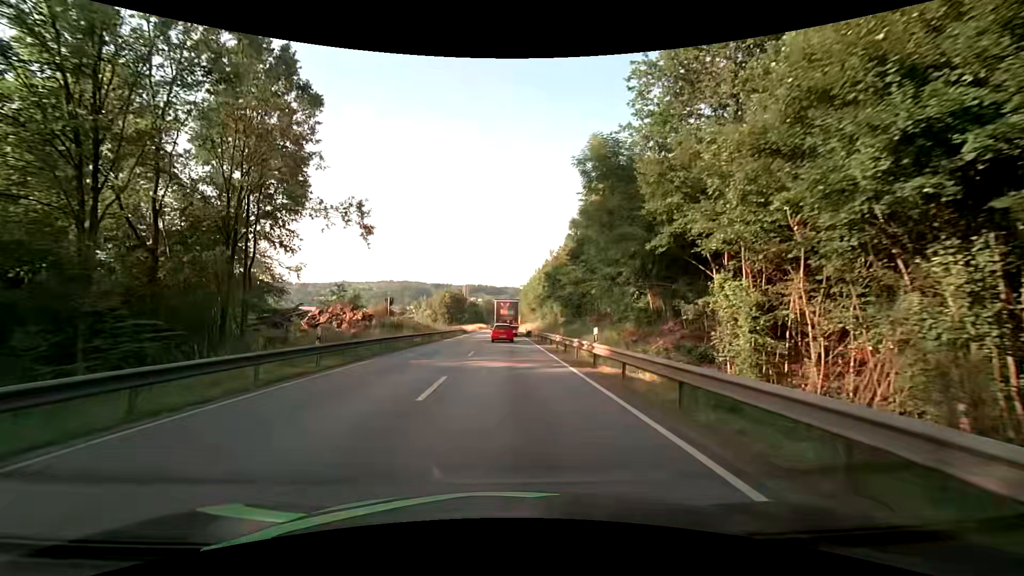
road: primary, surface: asphalt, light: Day
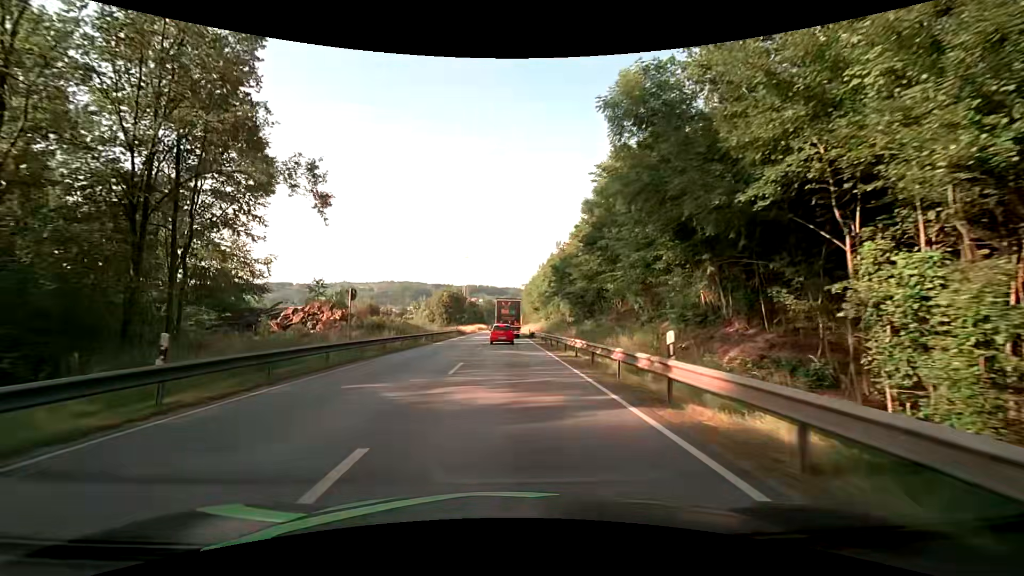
(0.0, +7.3) m; -1°
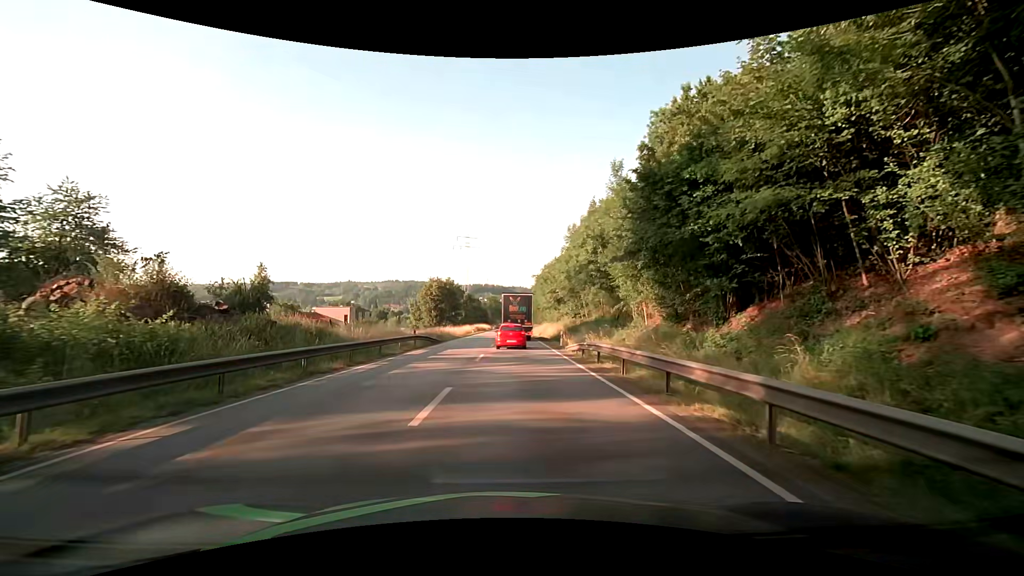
(0.0, +30.4) m; 0°
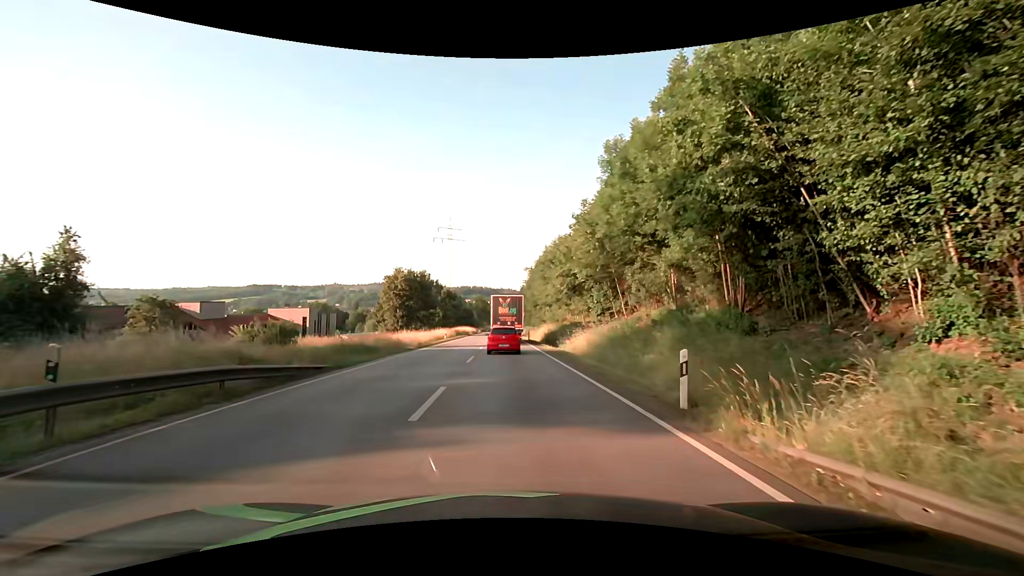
(+0.2, +23.3) m; +1°
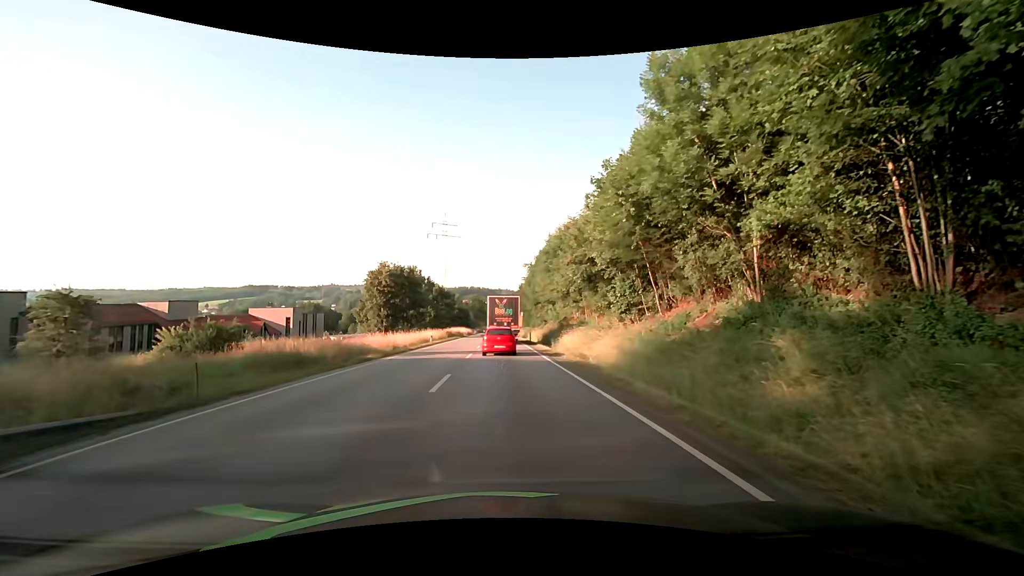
(0.0, +8.7) m; 0°
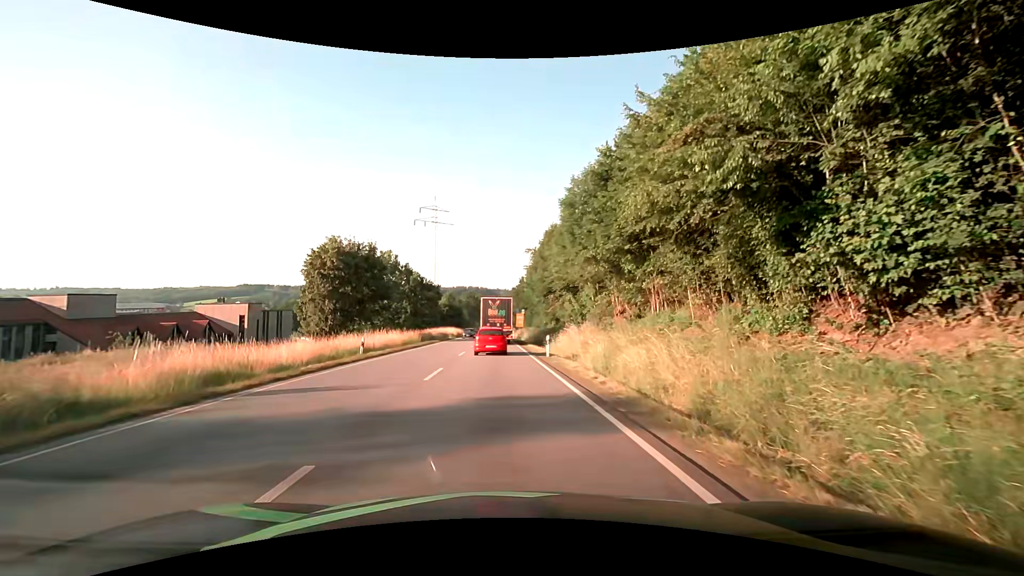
(+0.1, +21.5) m; 0°
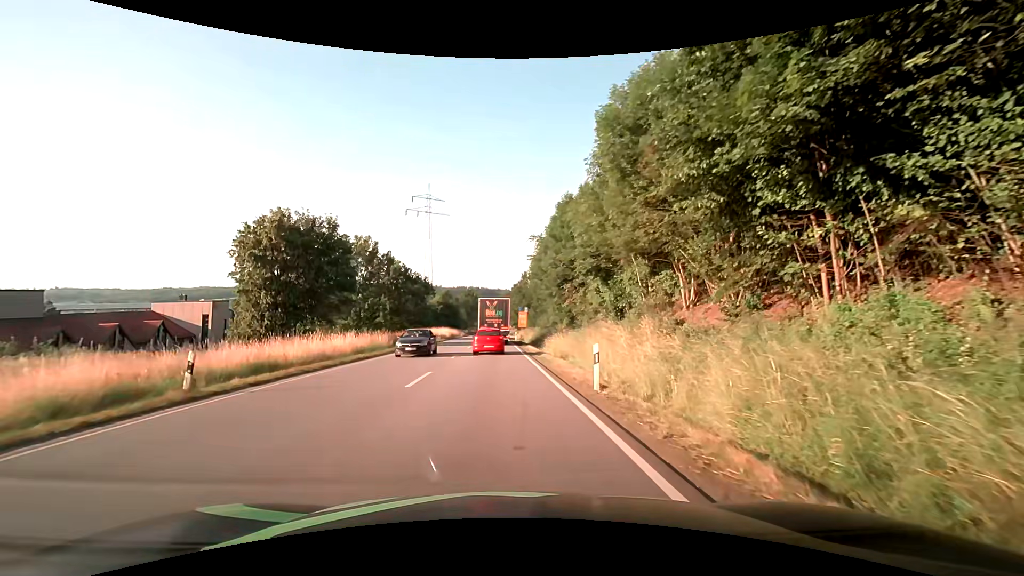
(0.0, +13.4) m; 0°
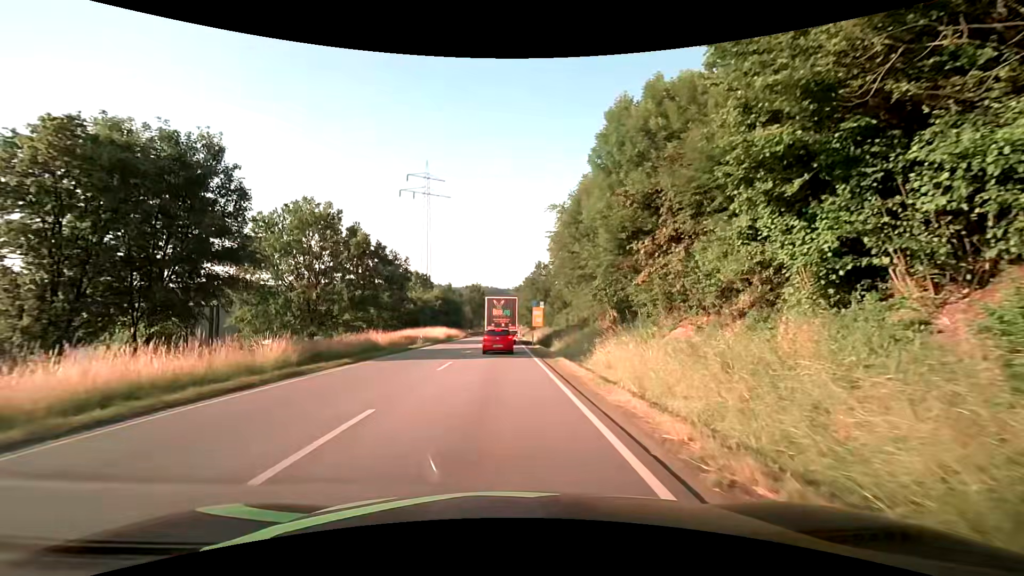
(-0.1, +19.3) m; -1°
(0, +10) (0, +20) (0, +30) (-1, +40) (-1, +50) (-1, +60) (-1, +70) (-1, +80) (-1, +90) (-1, +100) m
